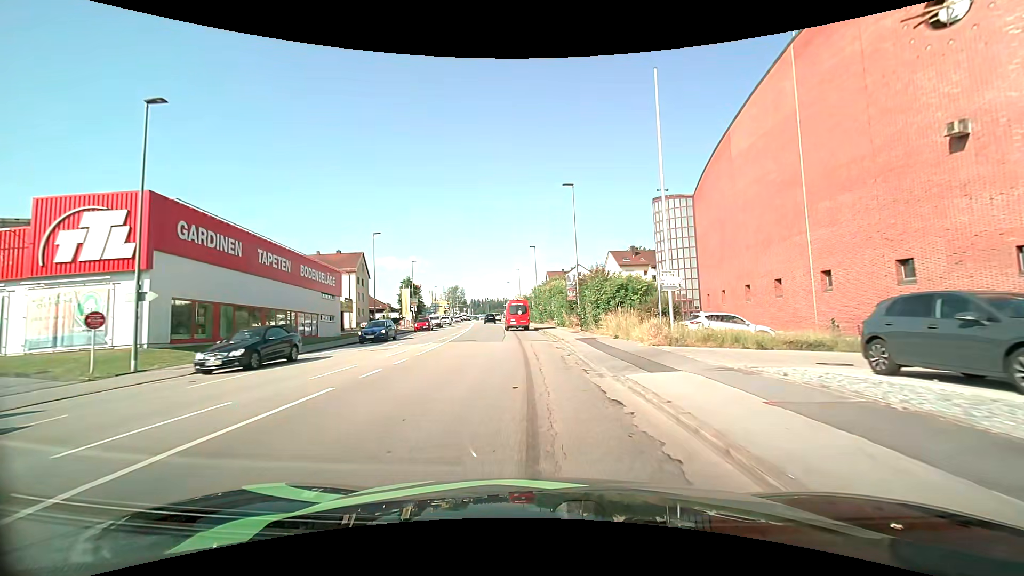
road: tertiary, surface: asphalt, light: Day
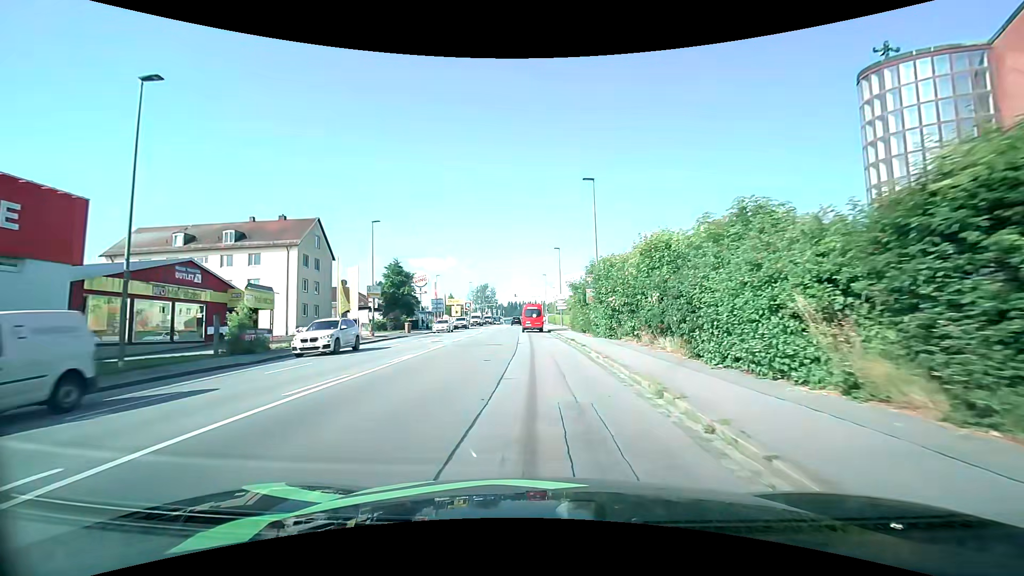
(-1.7, +34.5) m; -5°
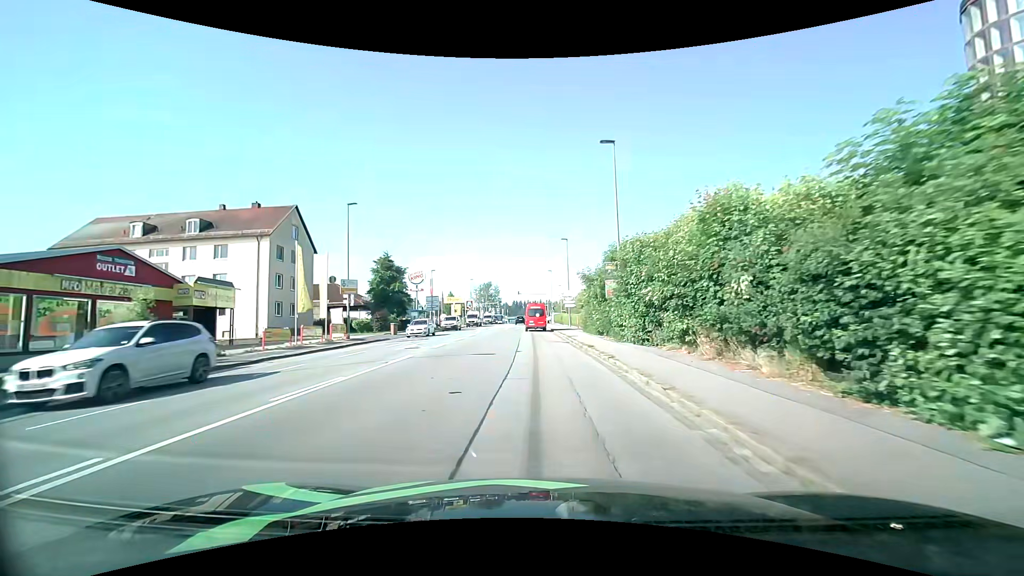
(0.0, +7.0) m; 0°
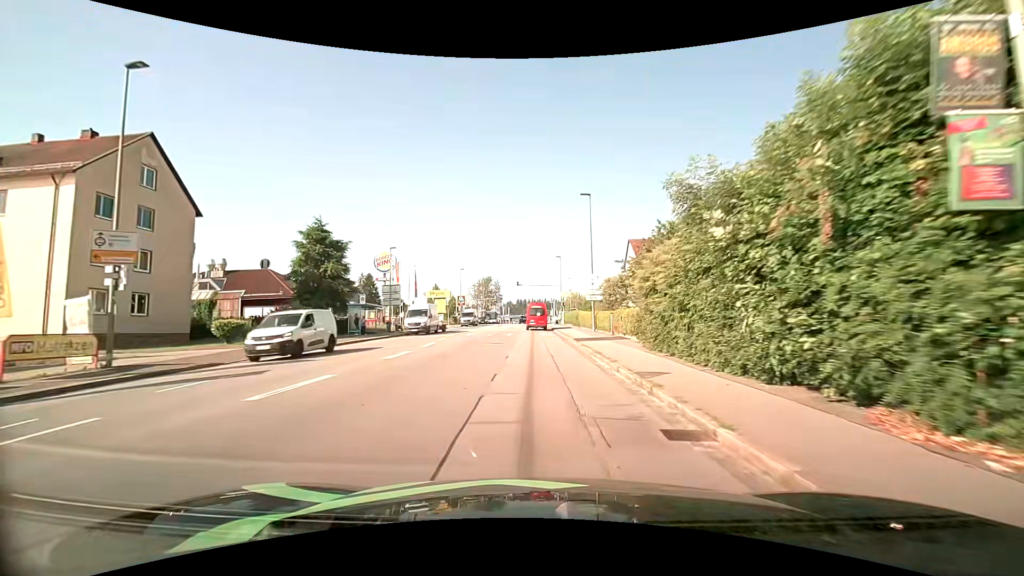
(-0.2, +21.3) m; -1°
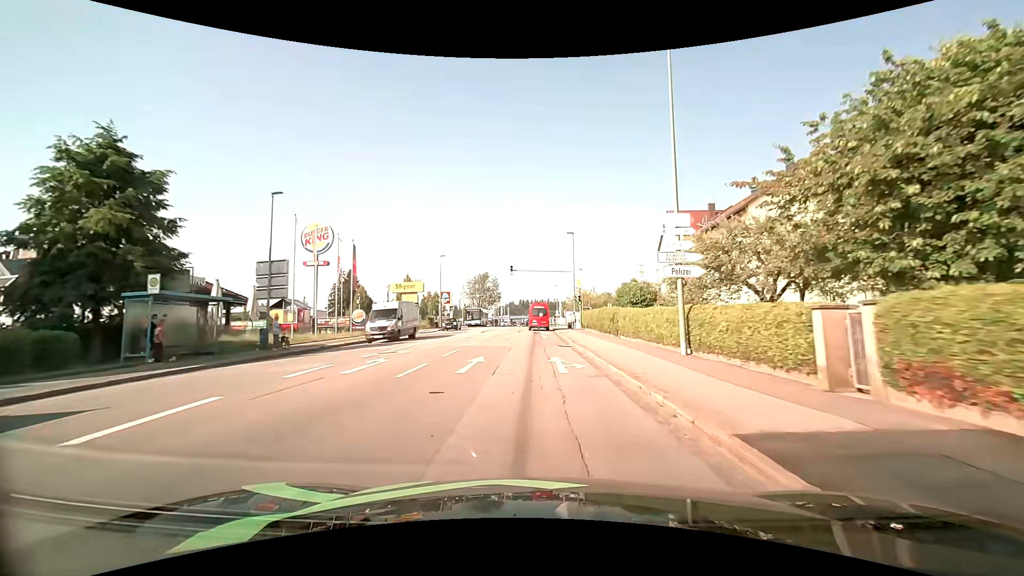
(-0.1, +22.0) m; -1°
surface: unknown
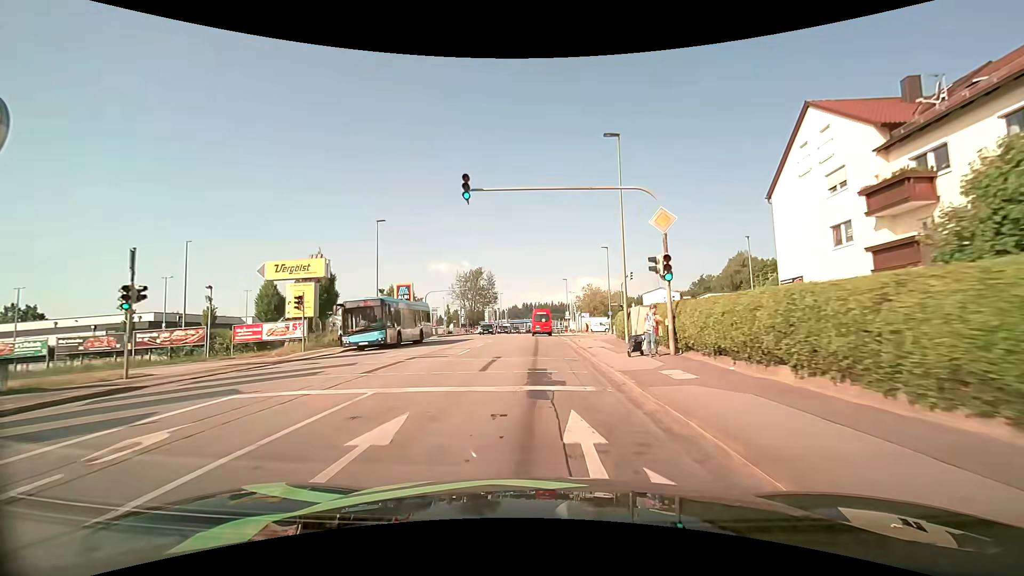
(+0.1, +29.5) m; 0°
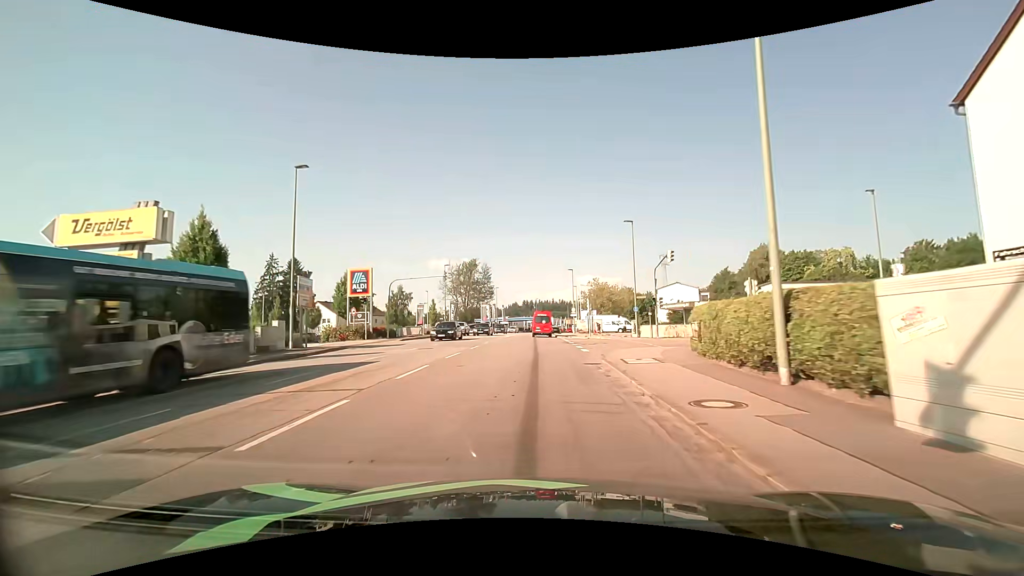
(0.0, +14.9) m; 0°
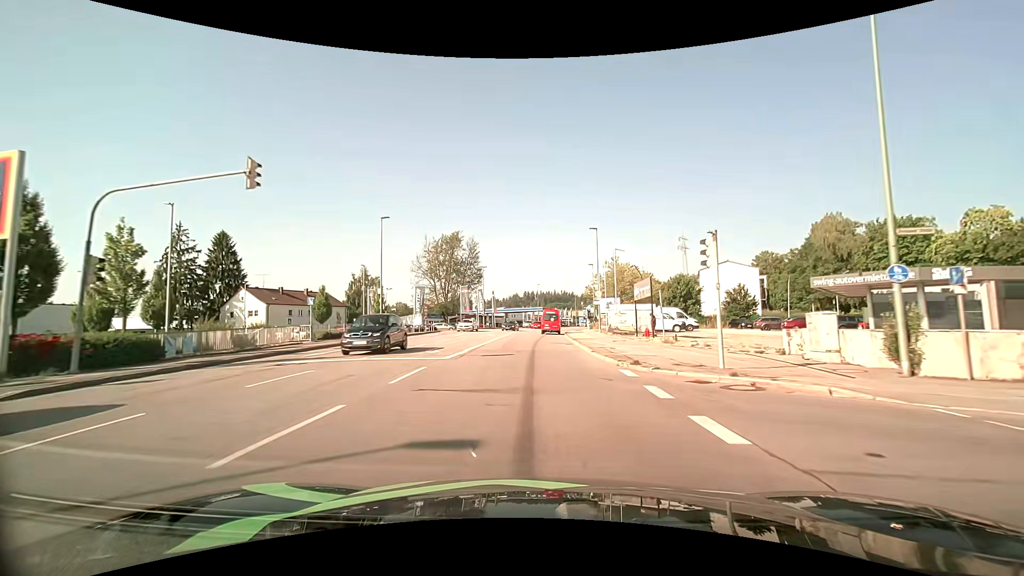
(-0.1, +30.8) m; 0°
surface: asphalt
(0, +10) (0, +20) (0, +30) (0, +40) (+1, +50) (+1, +60) (+2, +70) (+3, +80) (+5, +90) (+7, +100) m
